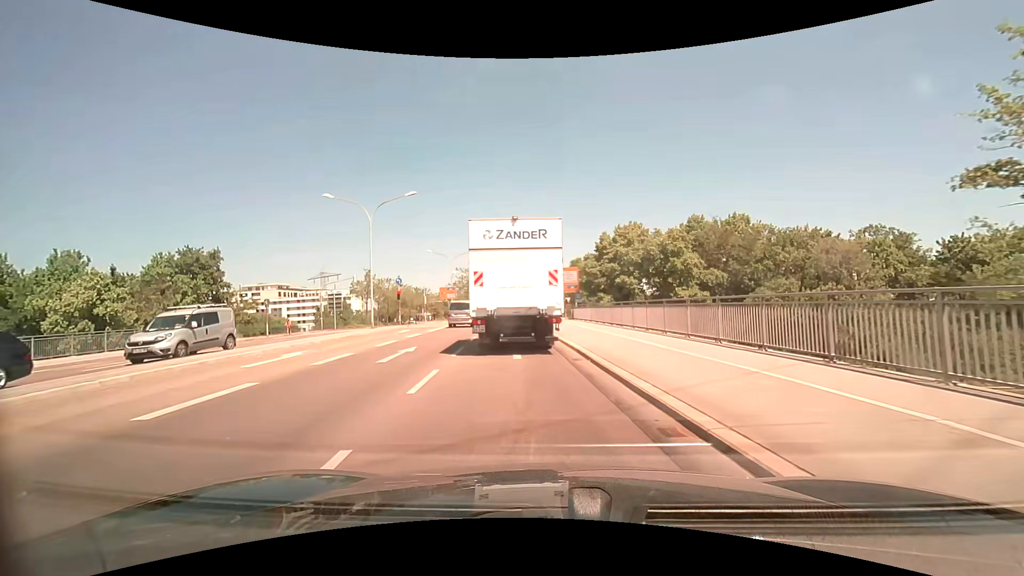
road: primary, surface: asphalt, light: Day
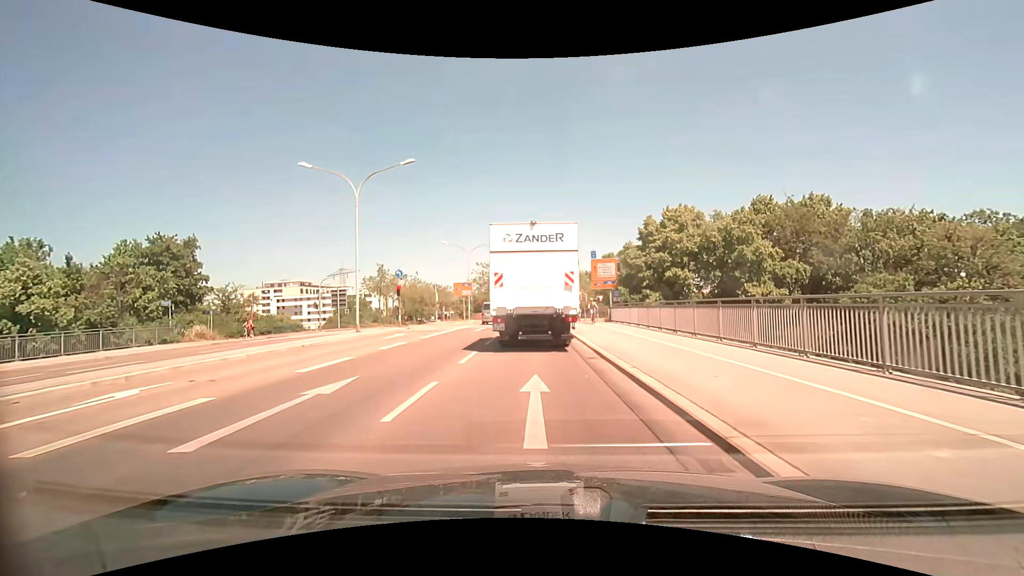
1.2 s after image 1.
(-0.2, +8.1) m; -3°
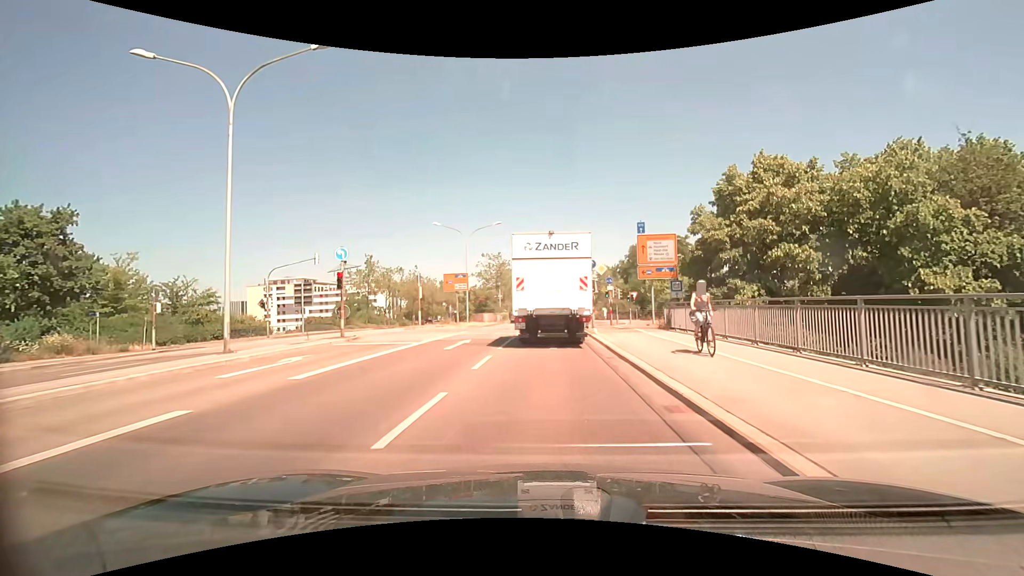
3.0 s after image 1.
(-0.3, +13.4) m; -2°
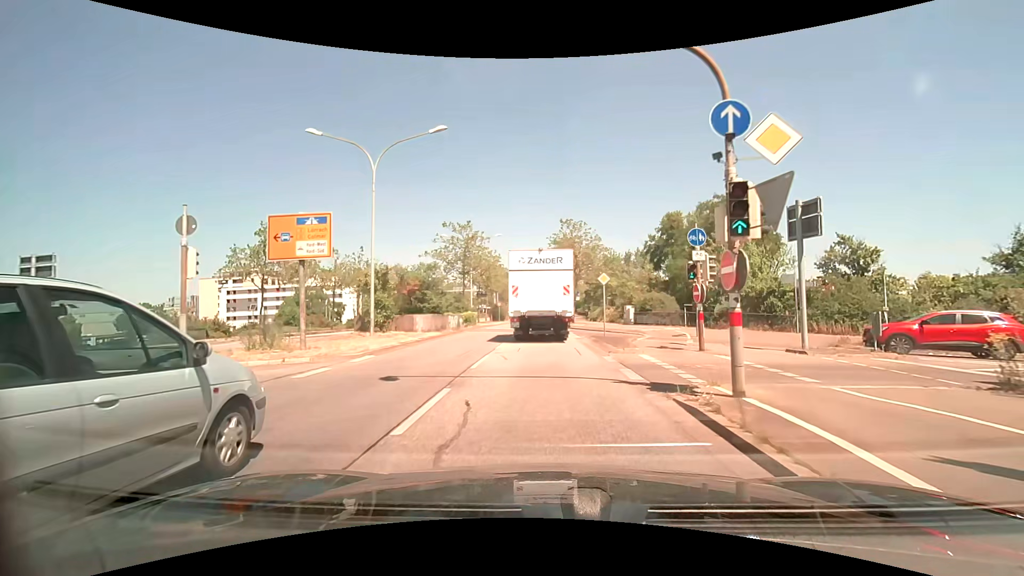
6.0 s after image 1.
(+0.1, +25.0) m; 0°
(0, +10) (0, +20) (0, +30) (0, +40) (0, +50) (0, +60) (0, +70) (+1, +80) (+1, +90) (+1, +100) m
